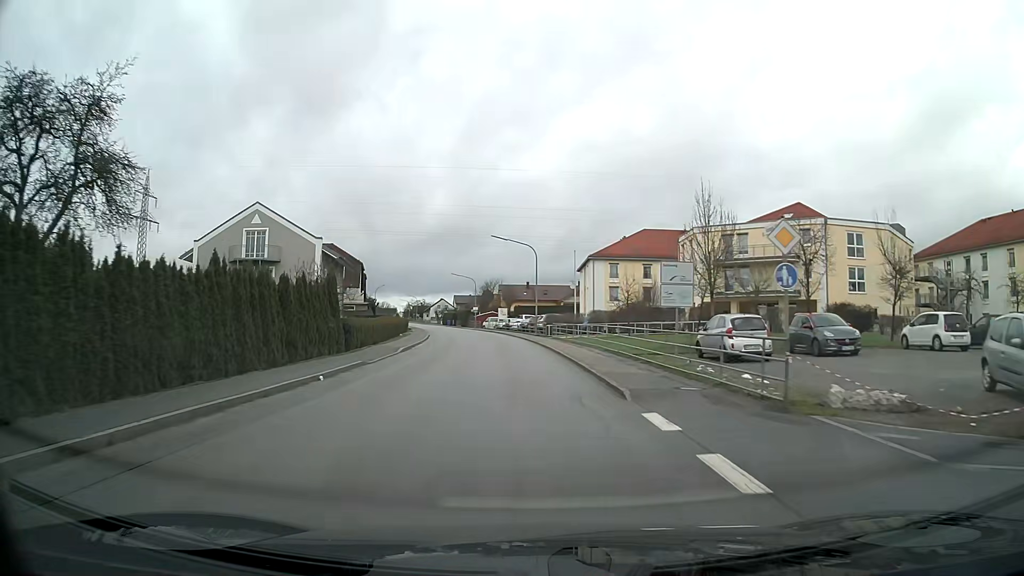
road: tertiary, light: Day
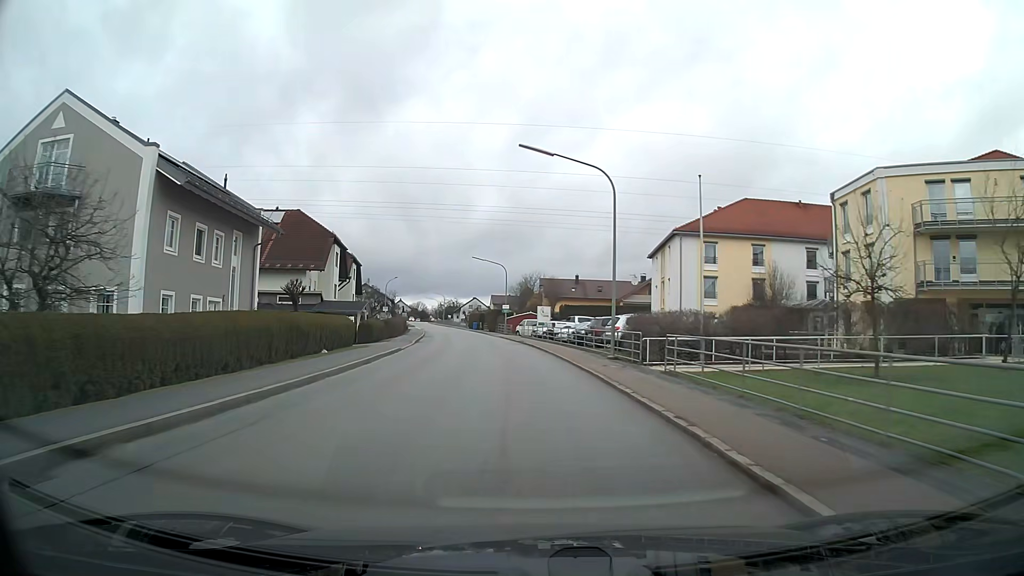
(-0.9, +27.8) m; -4°
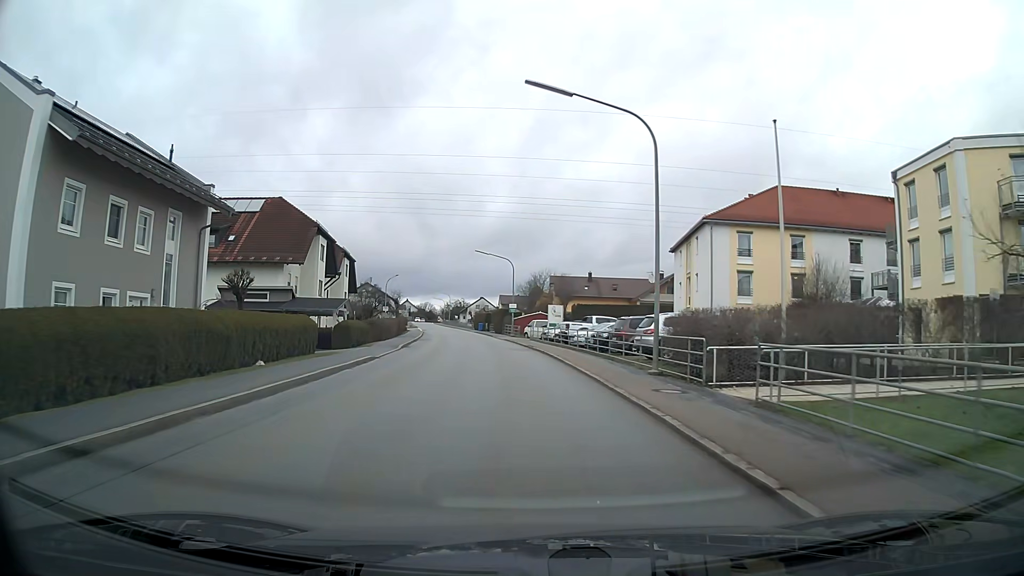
(-0.1, +6.9) m; -1°
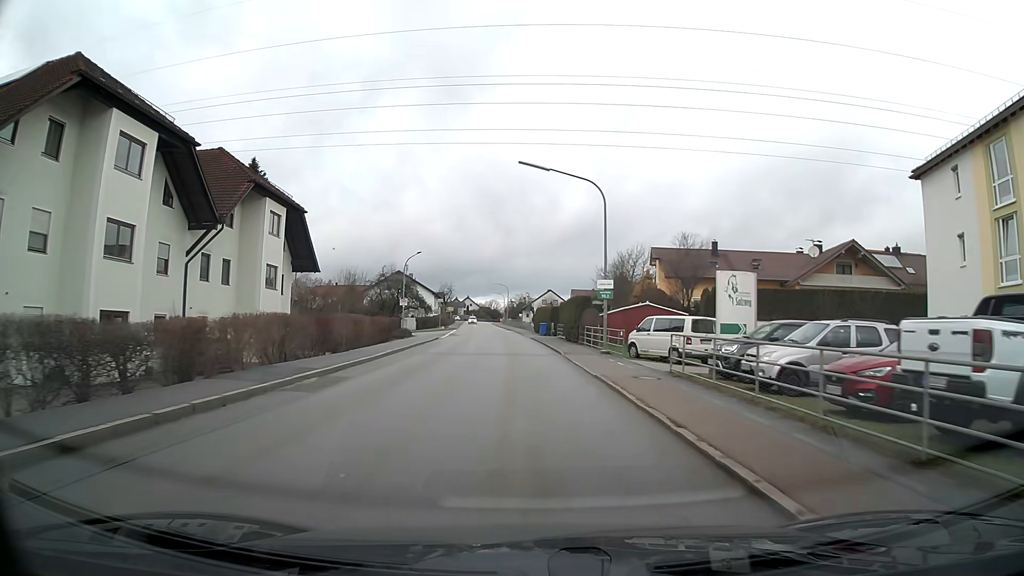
(-1.8, +34.5) m; -6°
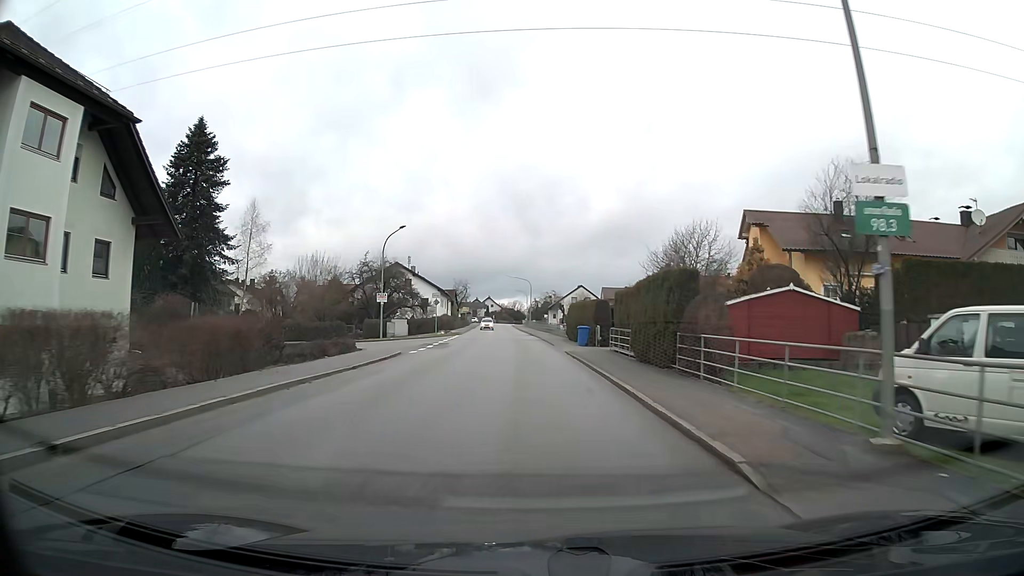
(-0.4, +21.0) m; -2°
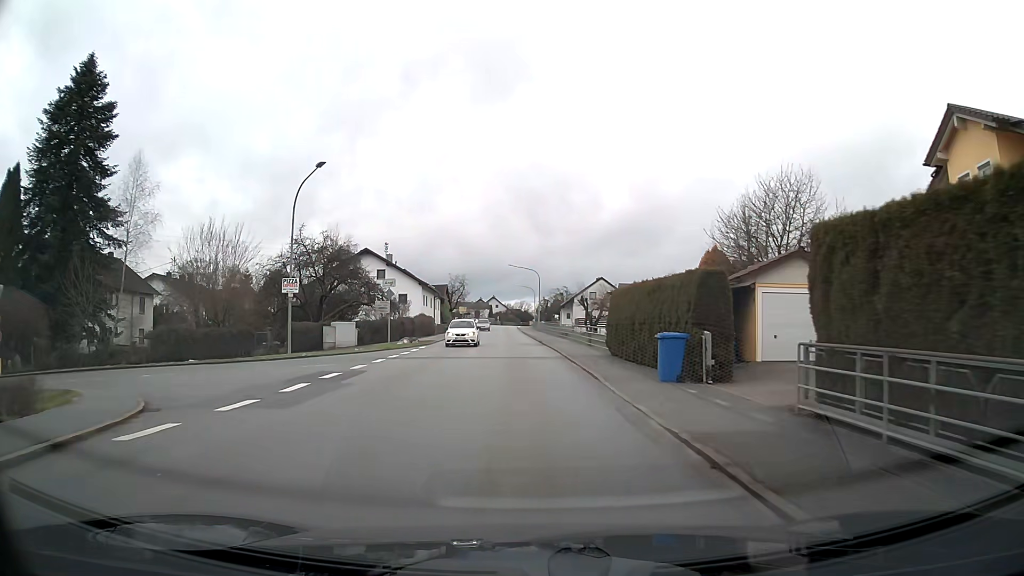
(-0.1, +21.3) m; -1°
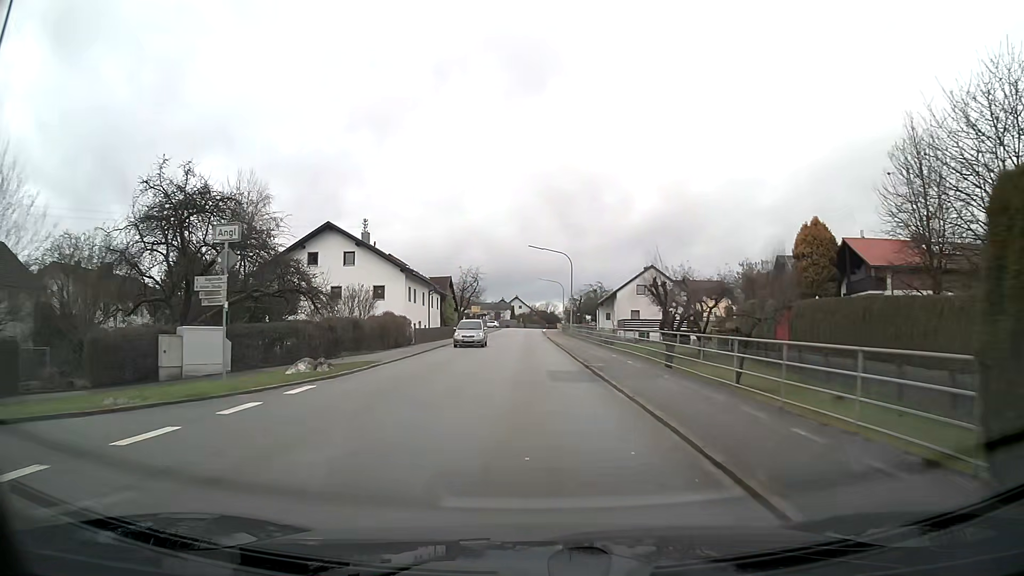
(-0.4, +21.5) m; -2°
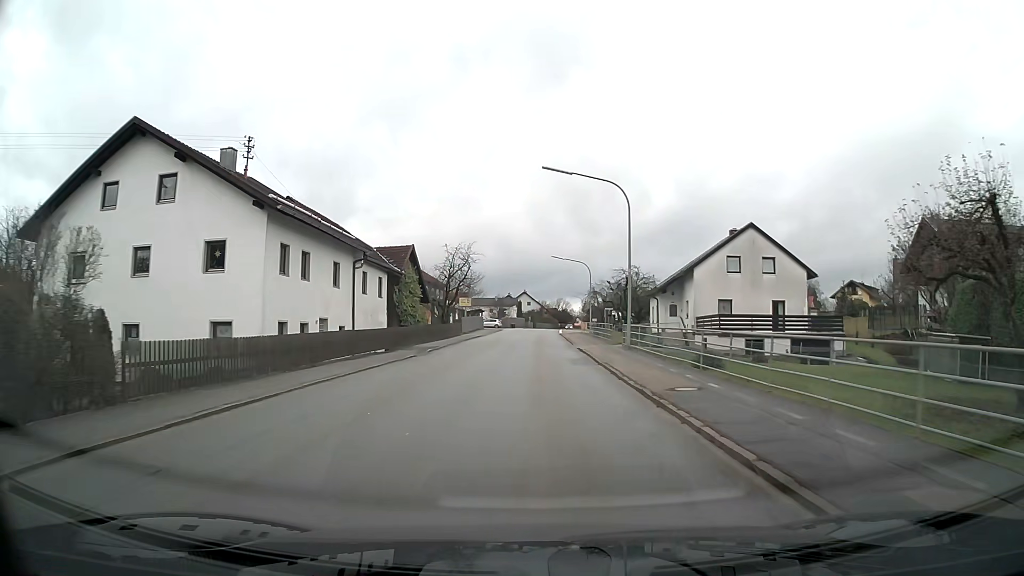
(-0.2, +29.0) m; 0°
(0, +10) (0, +20) (0, +30) (0, +40) (0, +50) (0, +60) (+1, +70) (+1, +80) (+1, +90) (+2, +100) m
